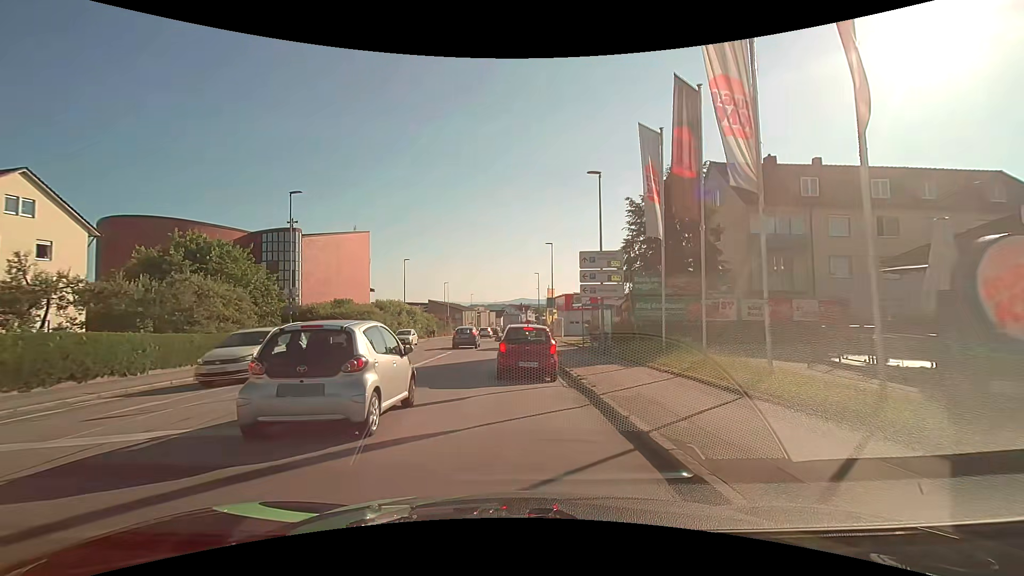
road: tertiary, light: Day
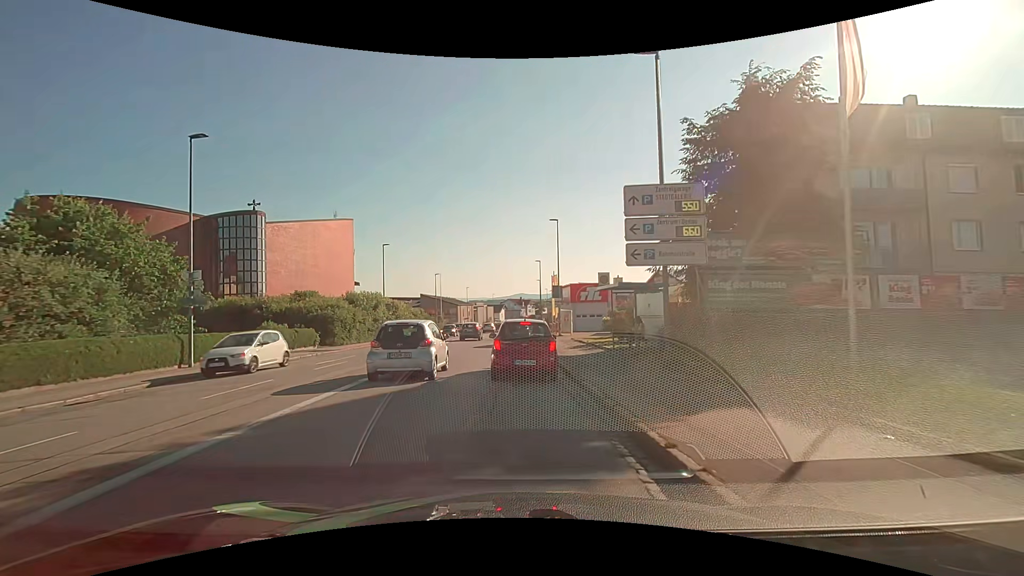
(0.0, +9.4) m; 0°
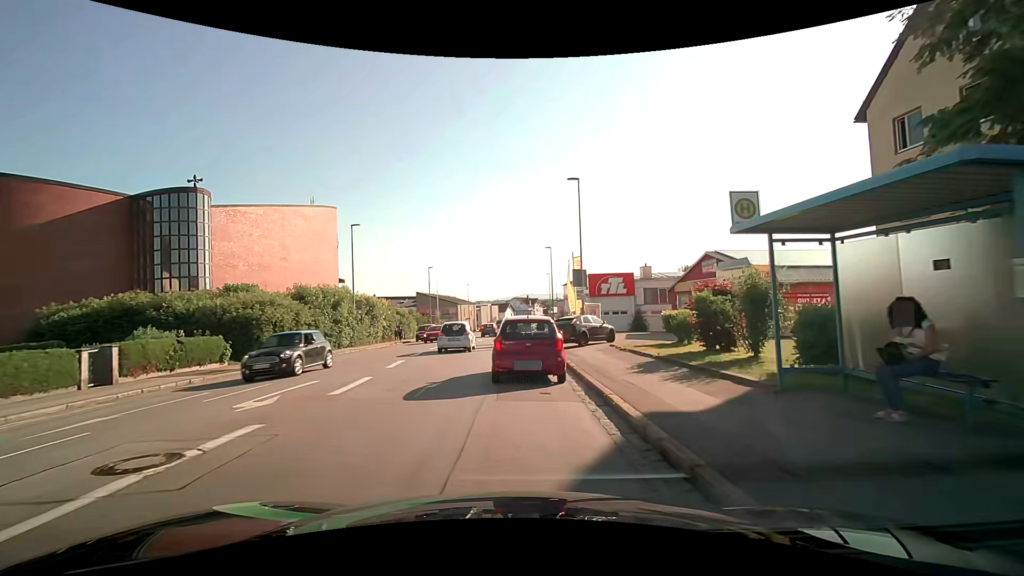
(0.0, +11.9) m; 0°
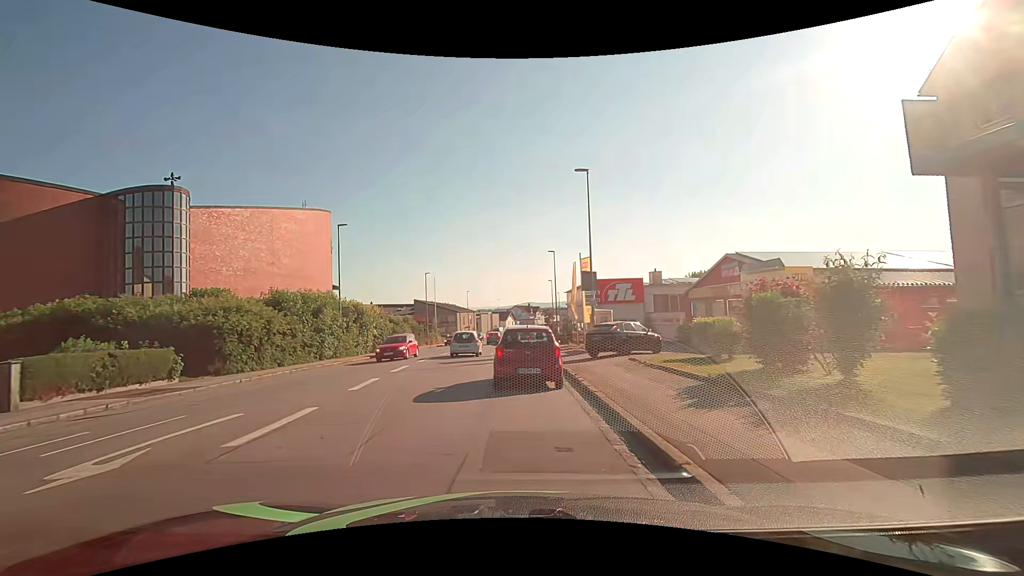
(0.0, +3.6) m; 0°
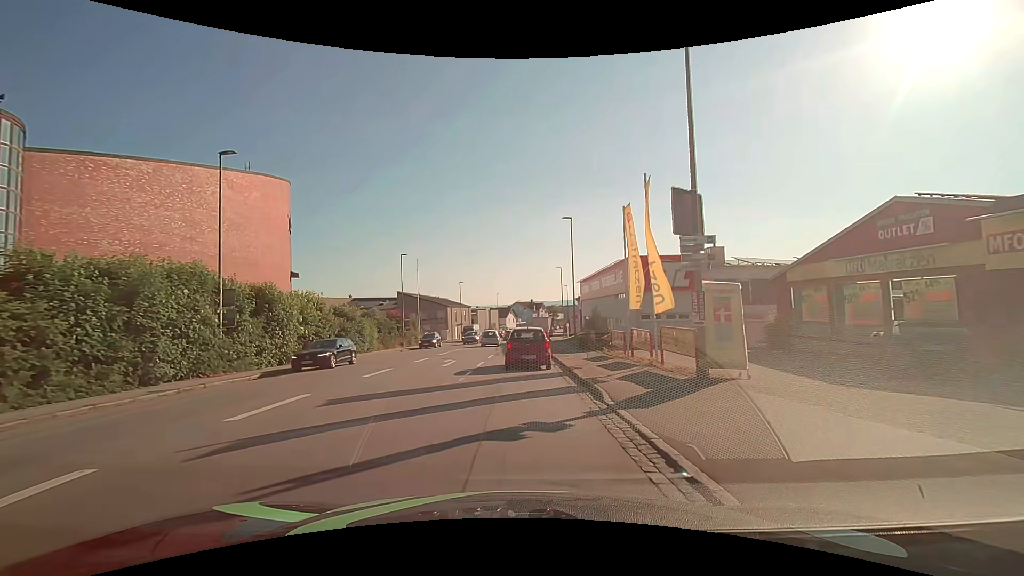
(-0.2, +16.3) m; -1°
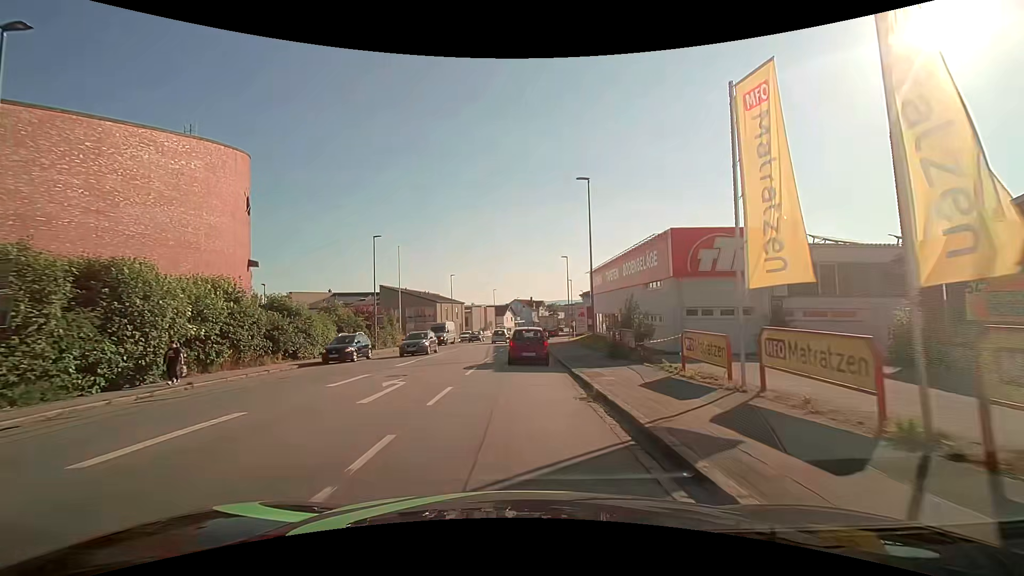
(0.0, +10.4) m; 0°
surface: asphalt
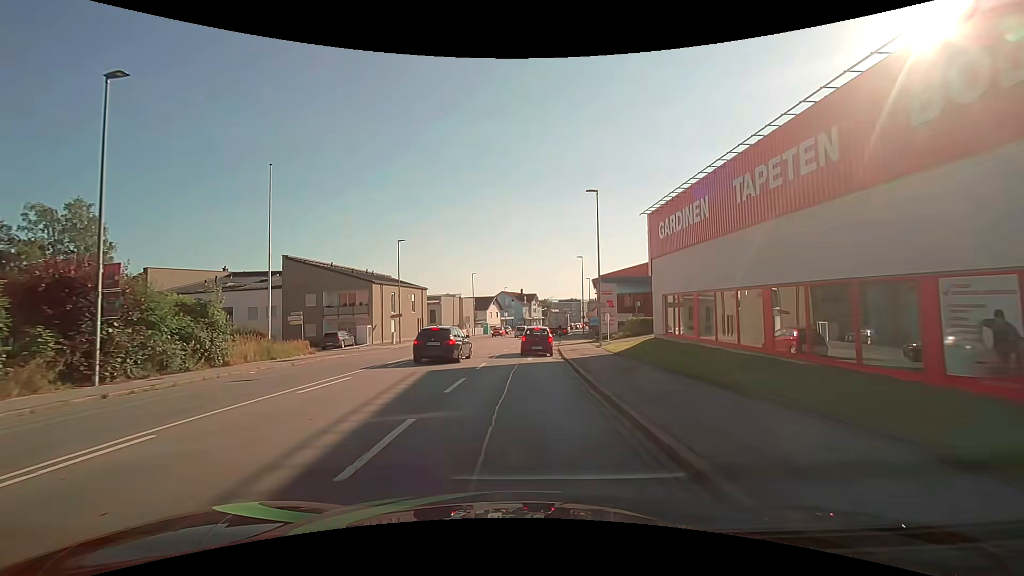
(+0.2, +29.2) m; +1°
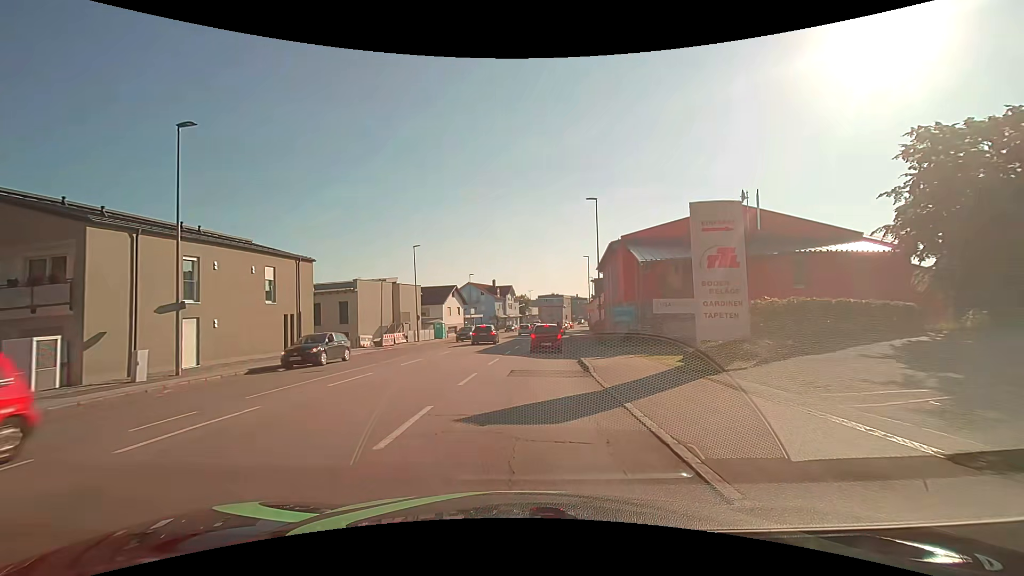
(+0.6, +28.9) m; +3°
